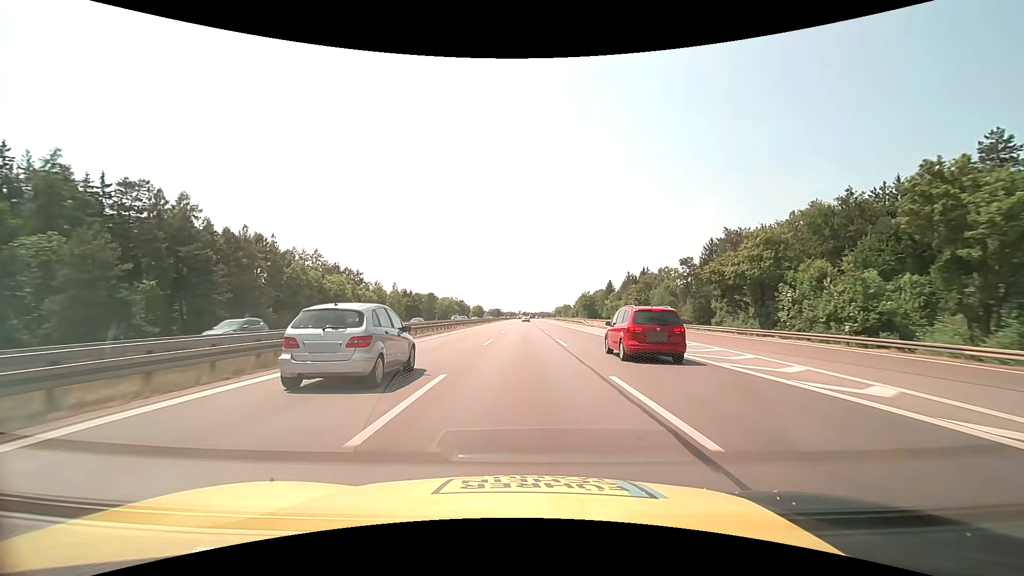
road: motorway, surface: asphalt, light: Day
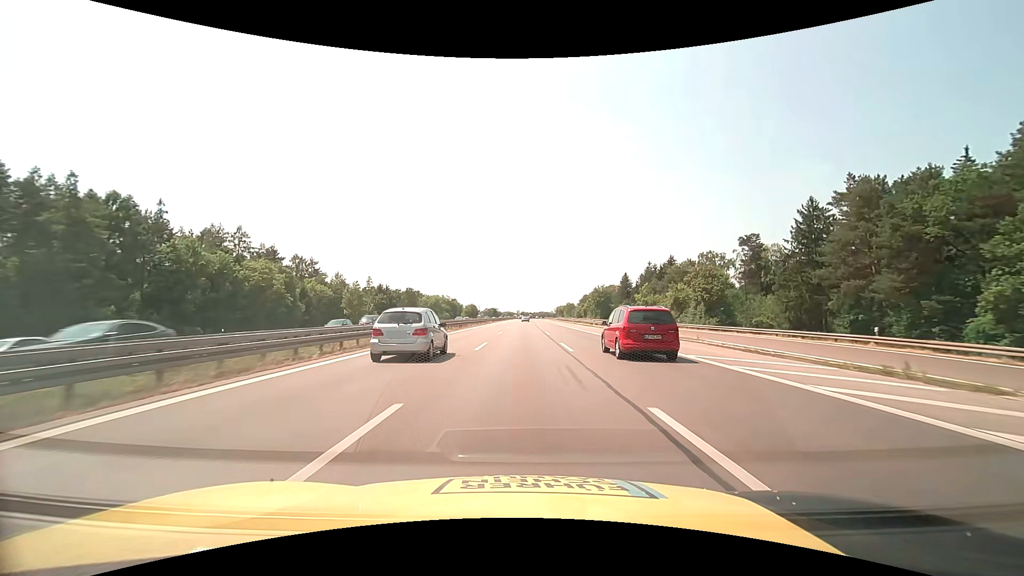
(+0.2, +39.7) m; 0°
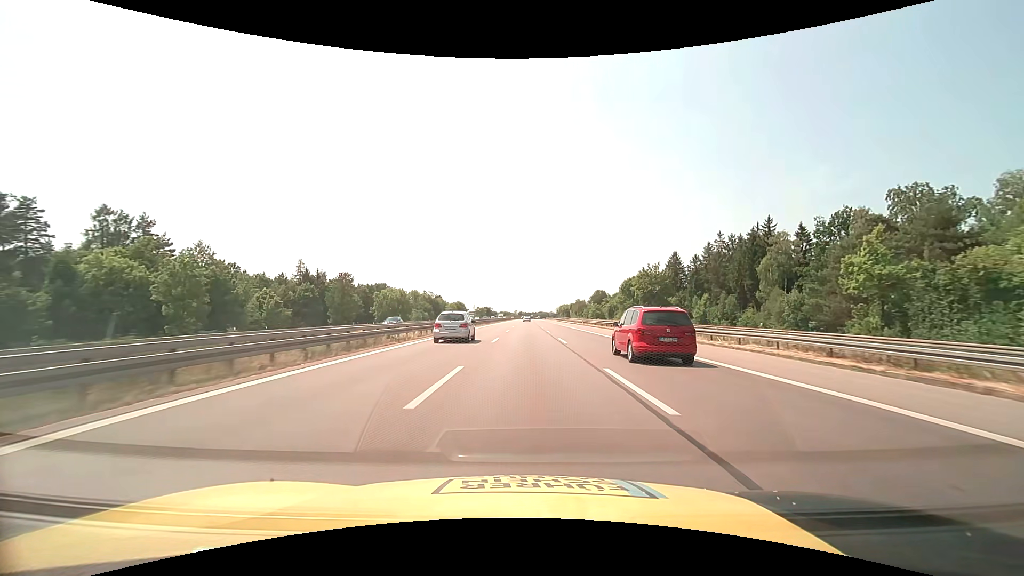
(-0.1, +66.3) m; 0°
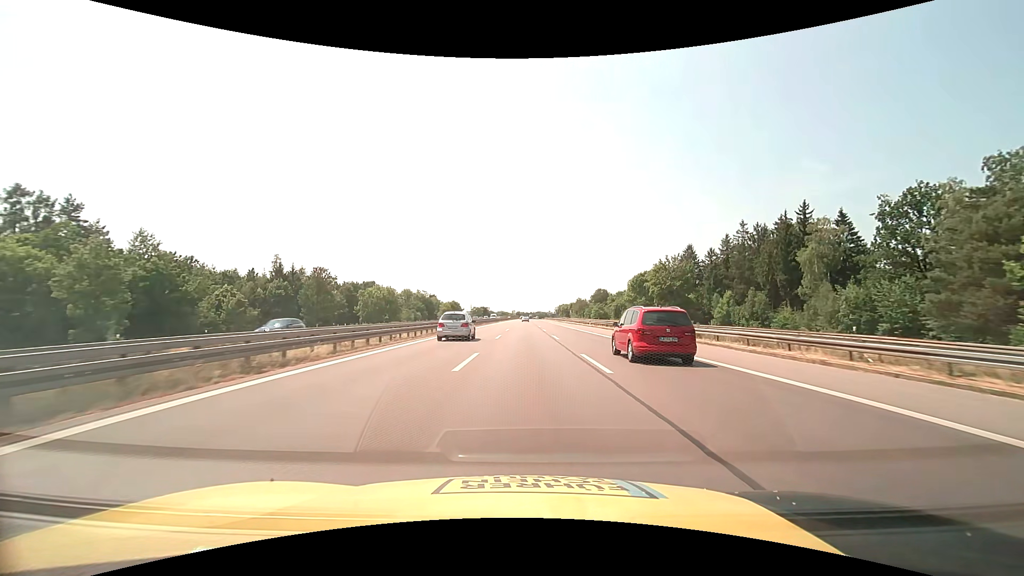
(0.0, +13.3) m; 0°
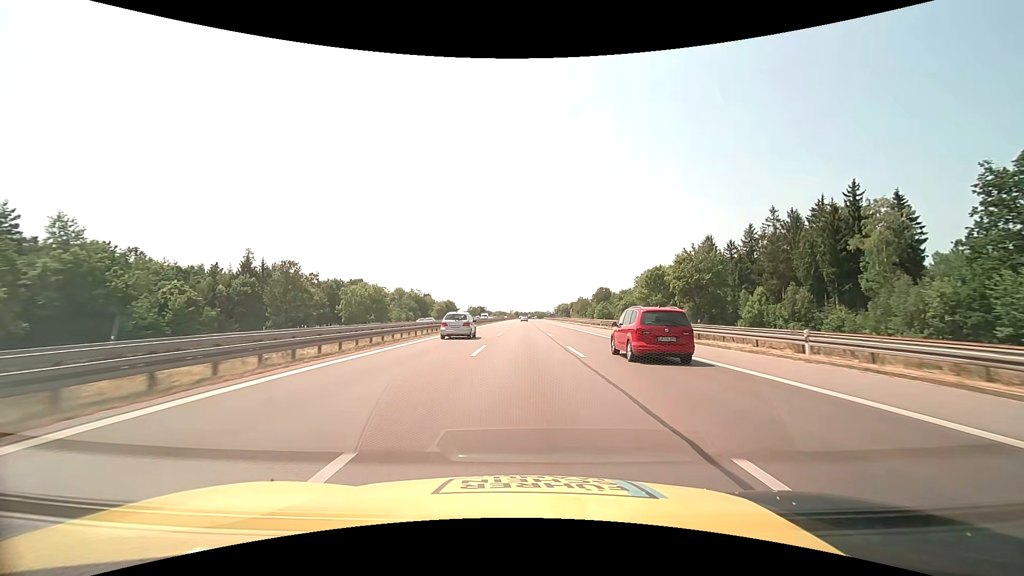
(0.0, +13.2) m; 0°
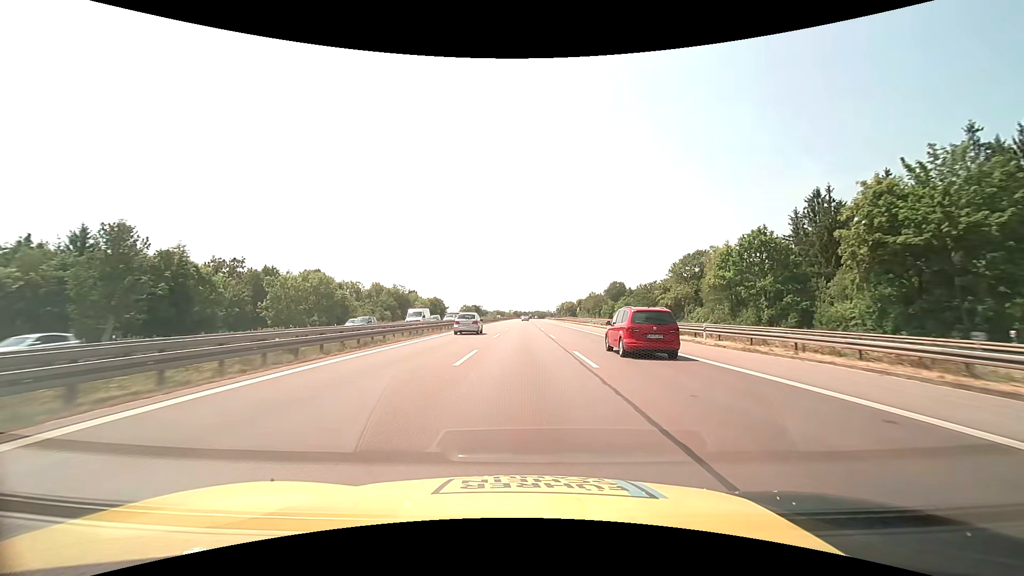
(0.0, +39.8) m; 0°
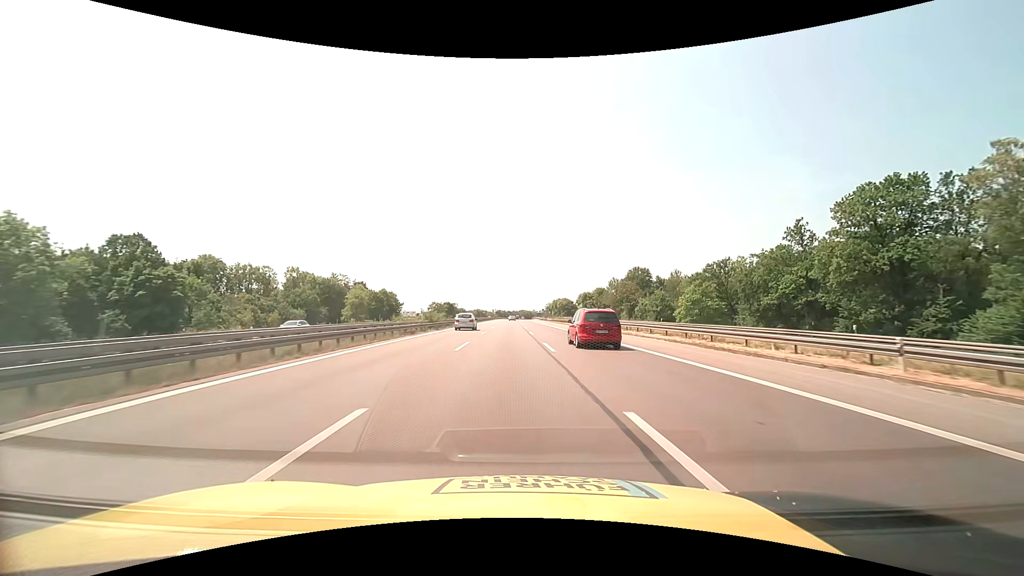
(+0.3, +66.3) m; +2°
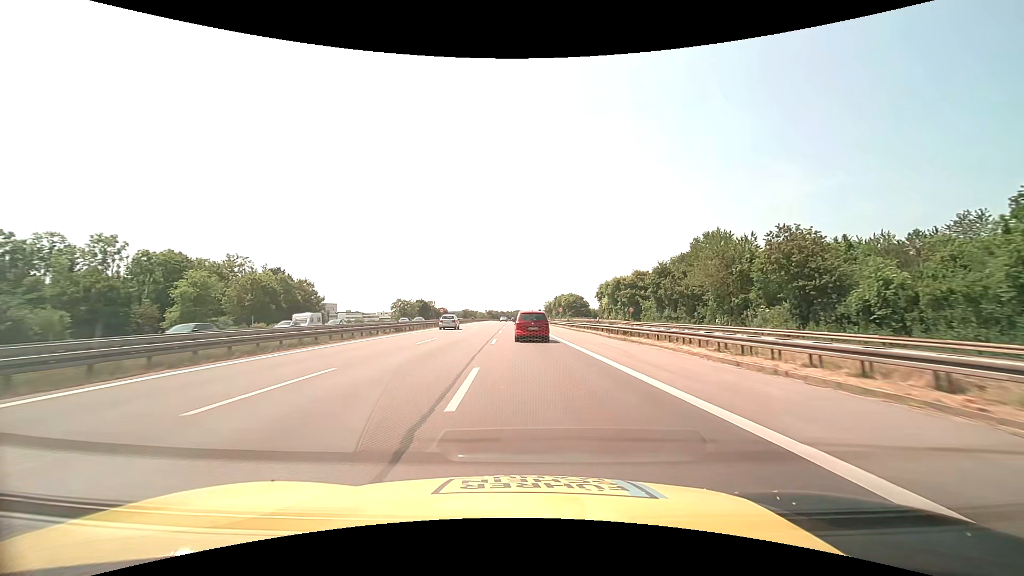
(+1.1, +66.2) m; +1°
(0, +10) (0, +20) (0, +30) (0, +40) (0, +50) (0, +60) (-1, +70) (-1, +80) (-1, +90) (-1, +100) m
